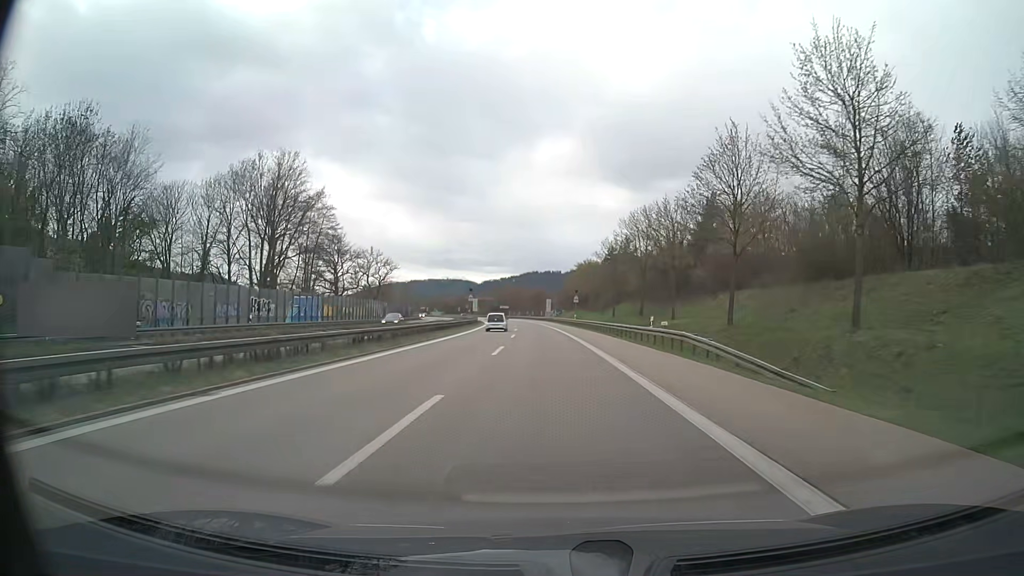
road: trunk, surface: asphalt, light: Day
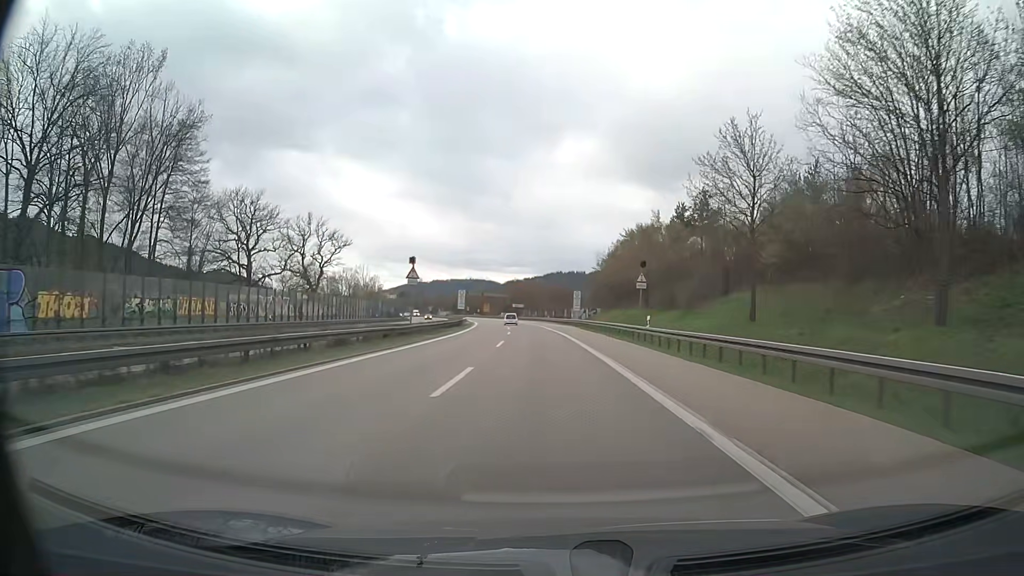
(-0.7, +46.2) m; -2°
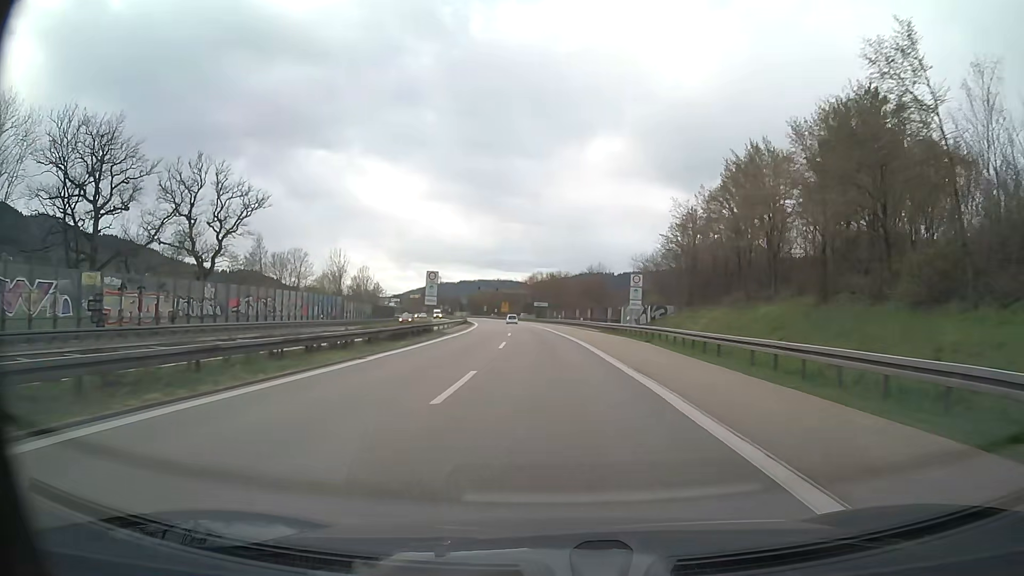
(-0.7, +35.6) m; -2°
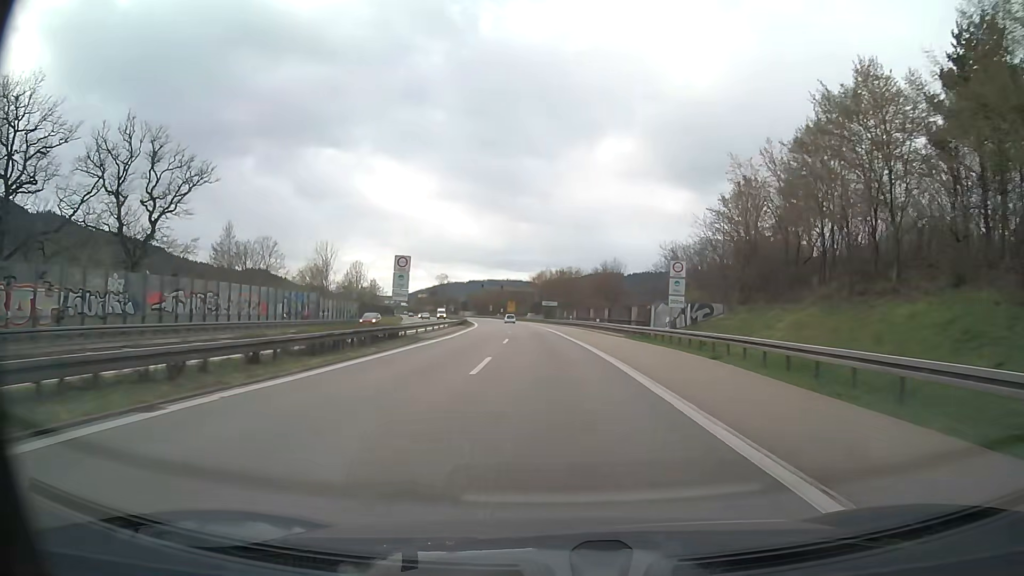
(-0.1, +12.0) m; -1°
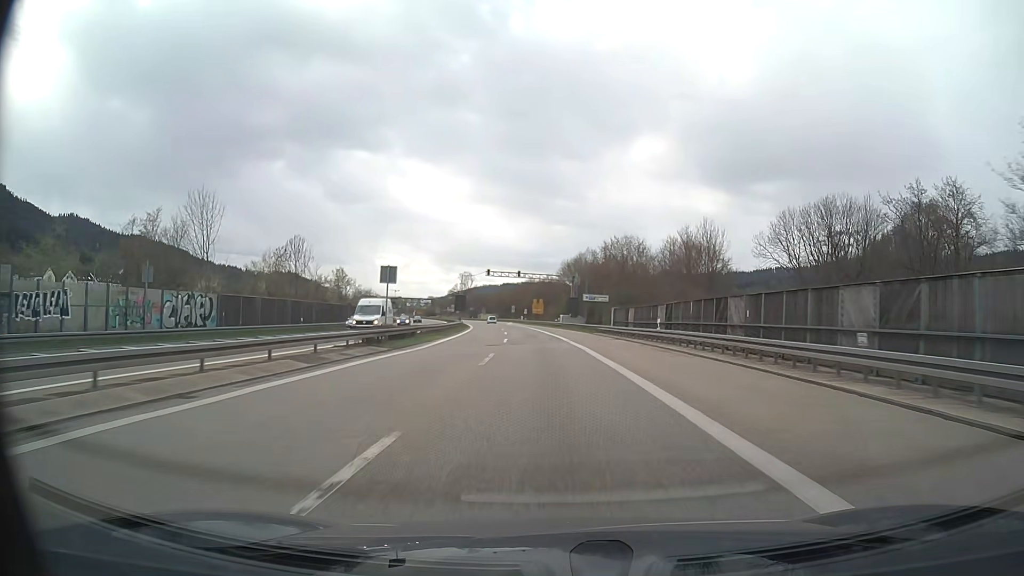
(-1.2, +48.3) m; -3°
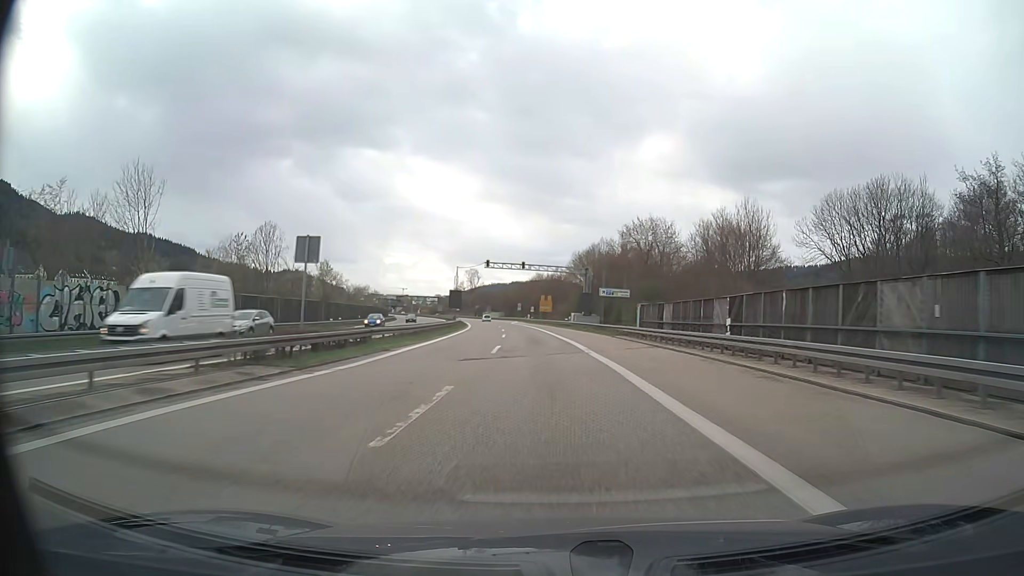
(-0.1, +12.2) m; -1°
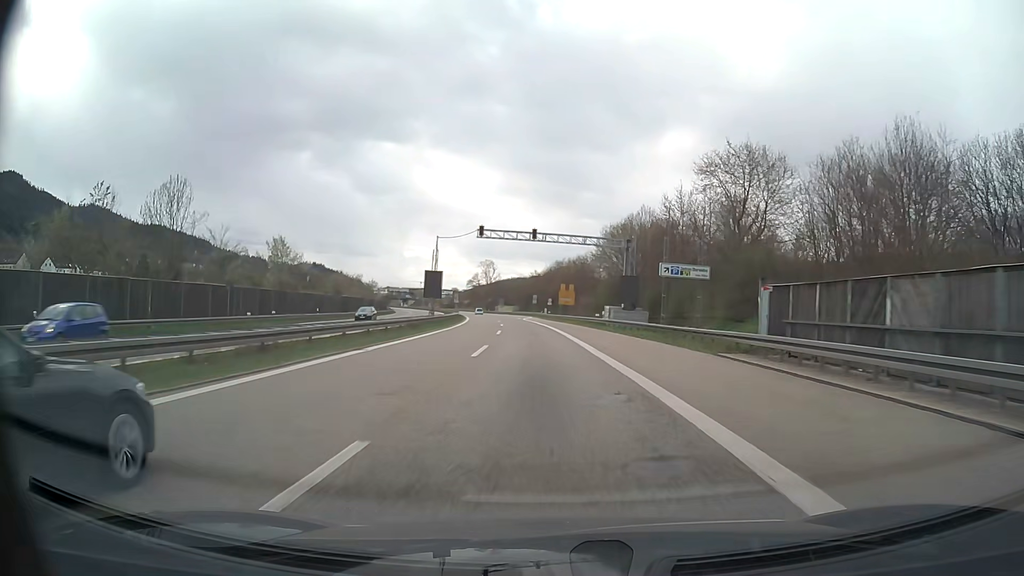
(-0.4, +24.5) m; -1°
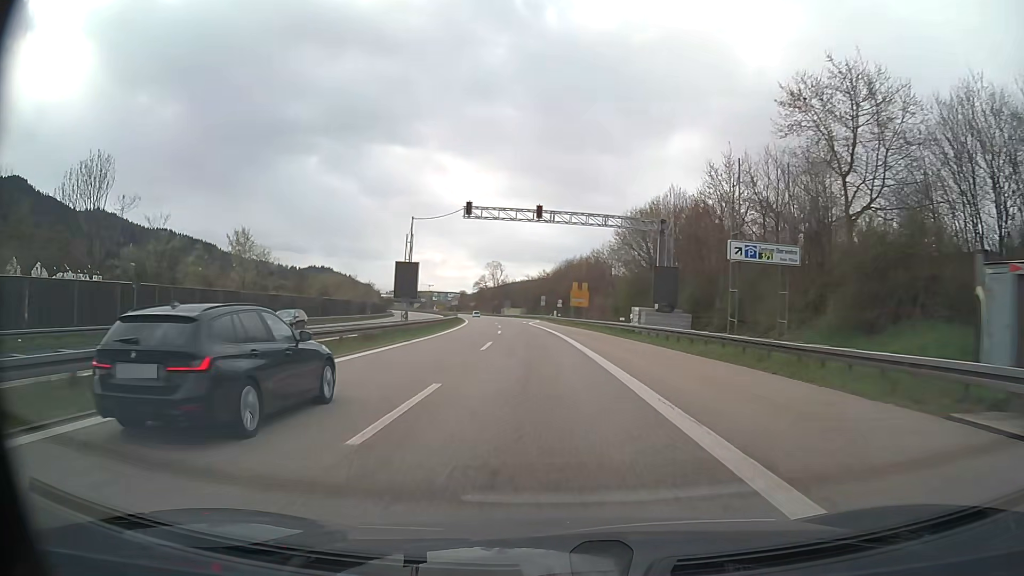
(-0.1, +12.3) m; -1°
(0, +10) (0, +20) (-1, +30) (-1, +40) (-2, +50) (-3, +60) (-4, +70) (-5, +80) (-6, +90) (-7, +100) m
